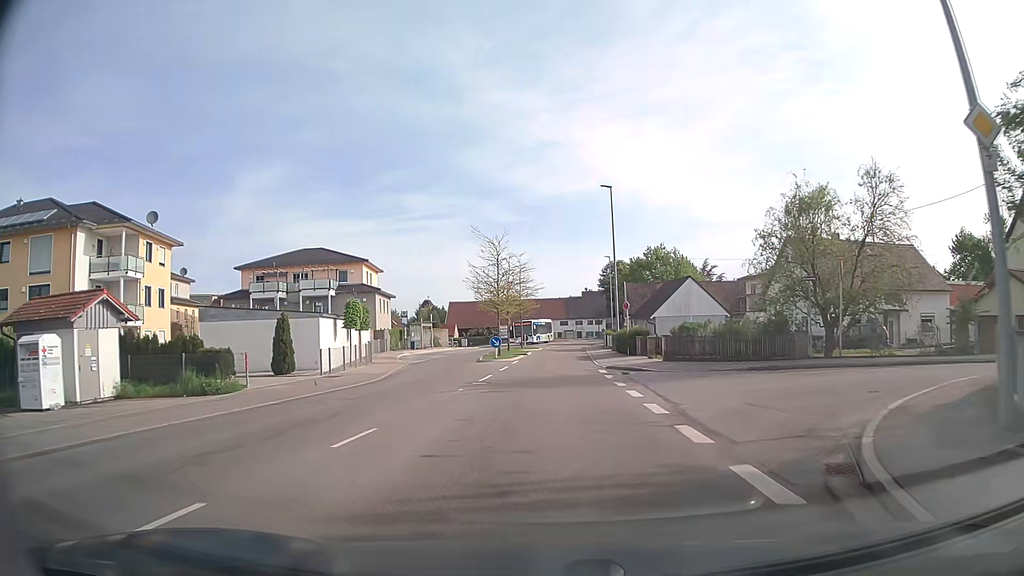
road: secondary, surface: asphalt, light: Day
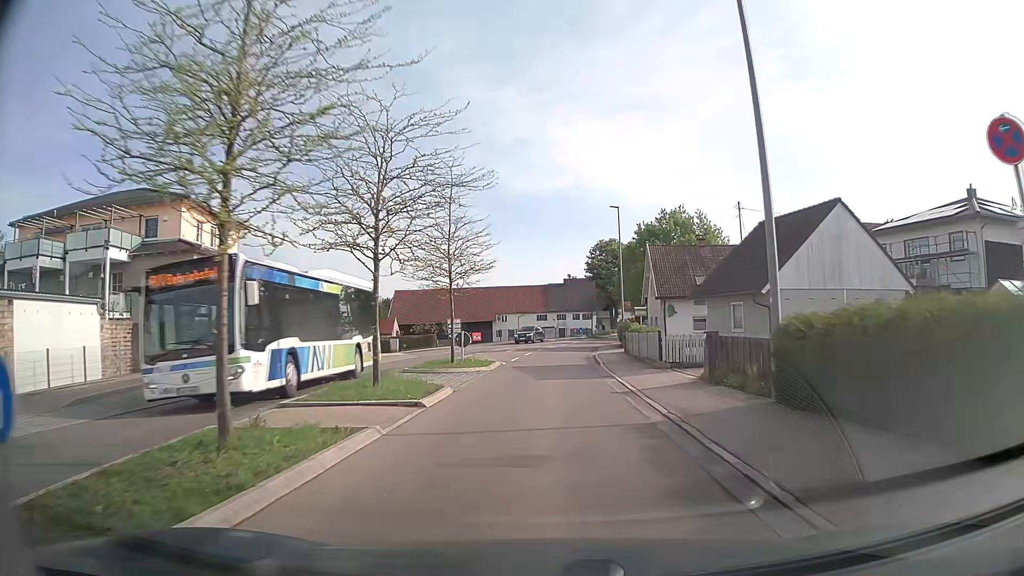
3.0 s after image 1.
(+0.6, +32.7) m; +2°
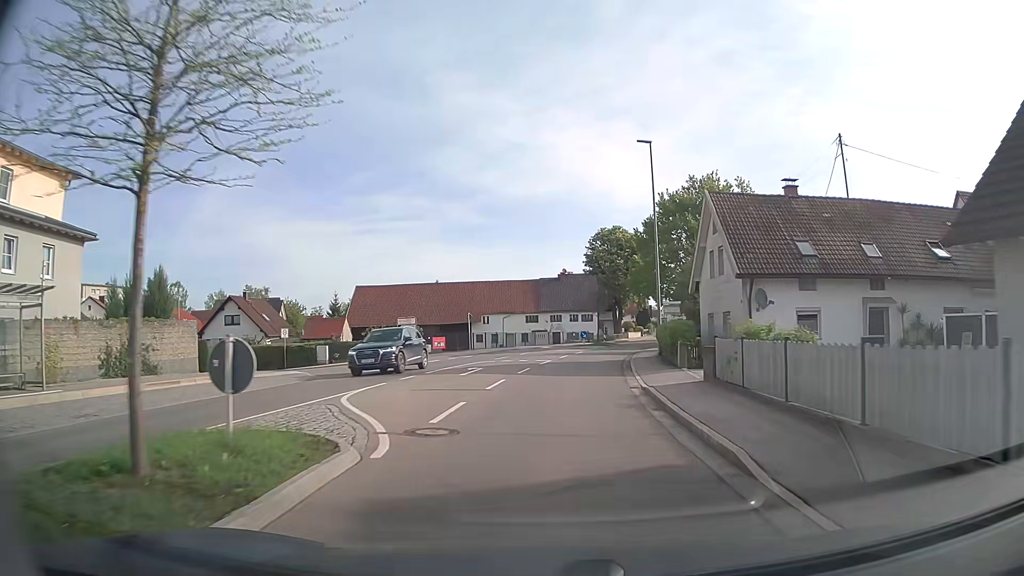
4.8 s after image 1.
(+0.1, +19.7) m; +1°
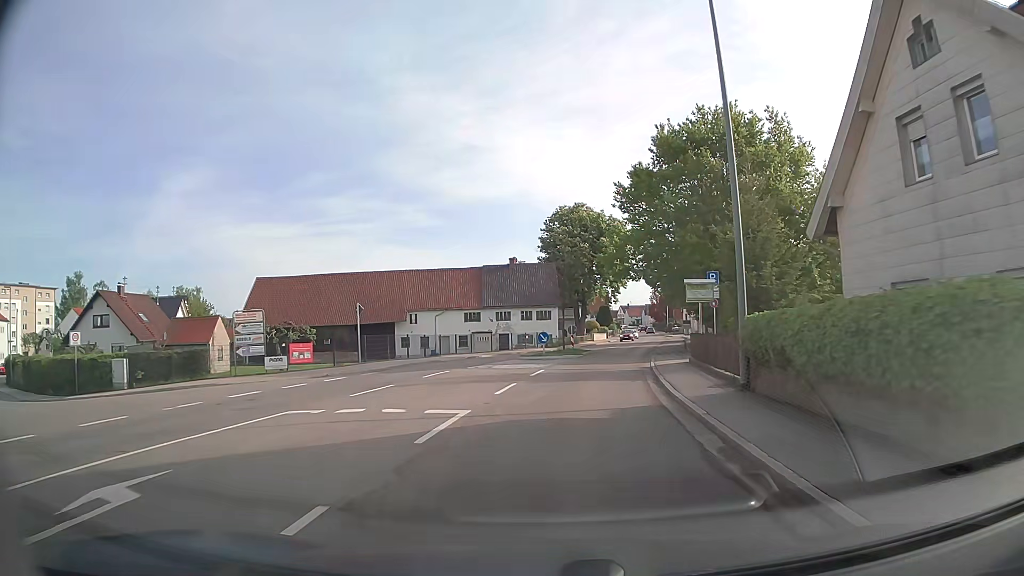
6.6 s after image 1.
(+0.7, +19.9) m; +4°
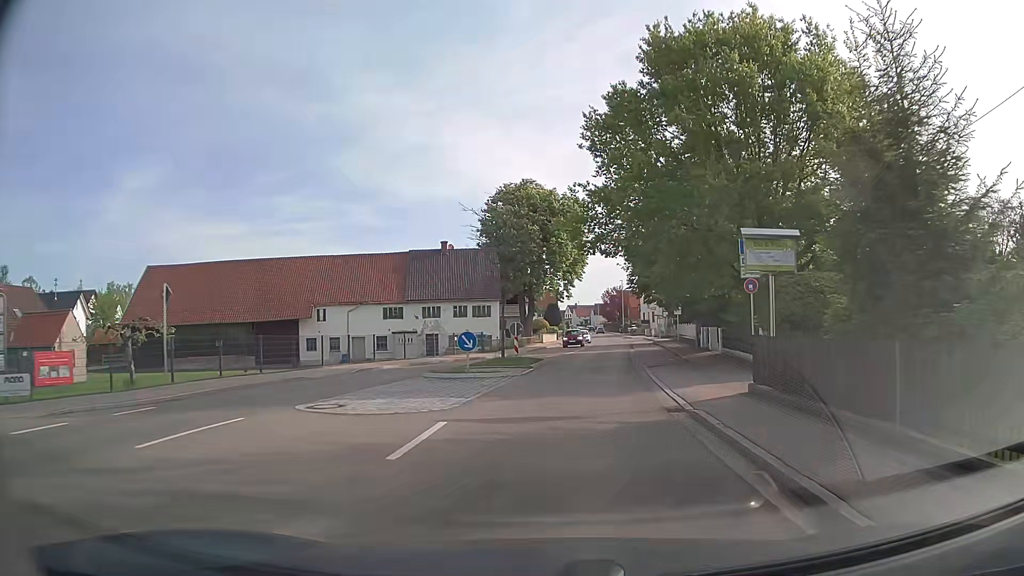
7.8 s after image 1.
(+0.4, +13.5) m; +4°
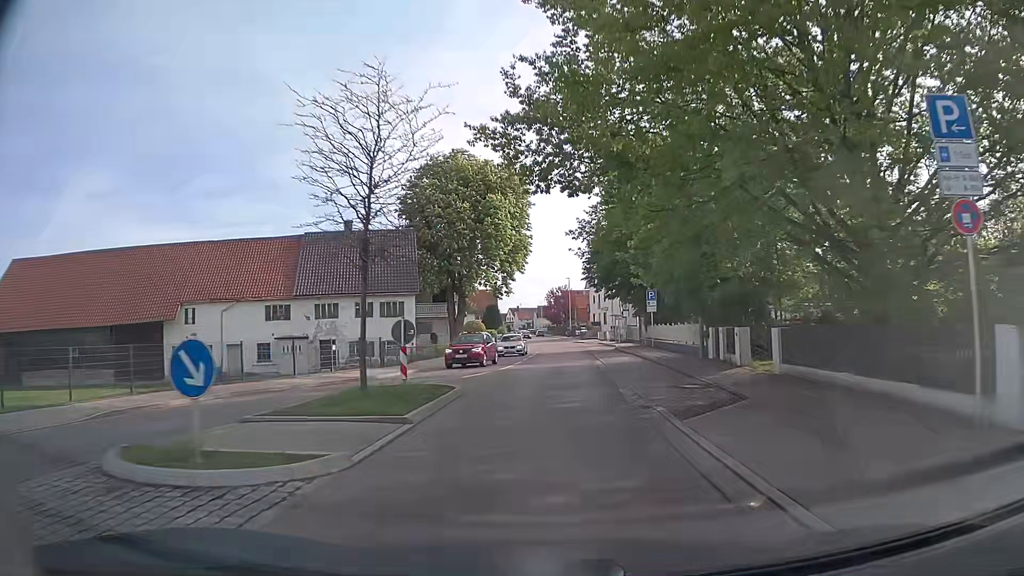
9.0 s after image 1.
(+0.7, +13.5) m; +5°
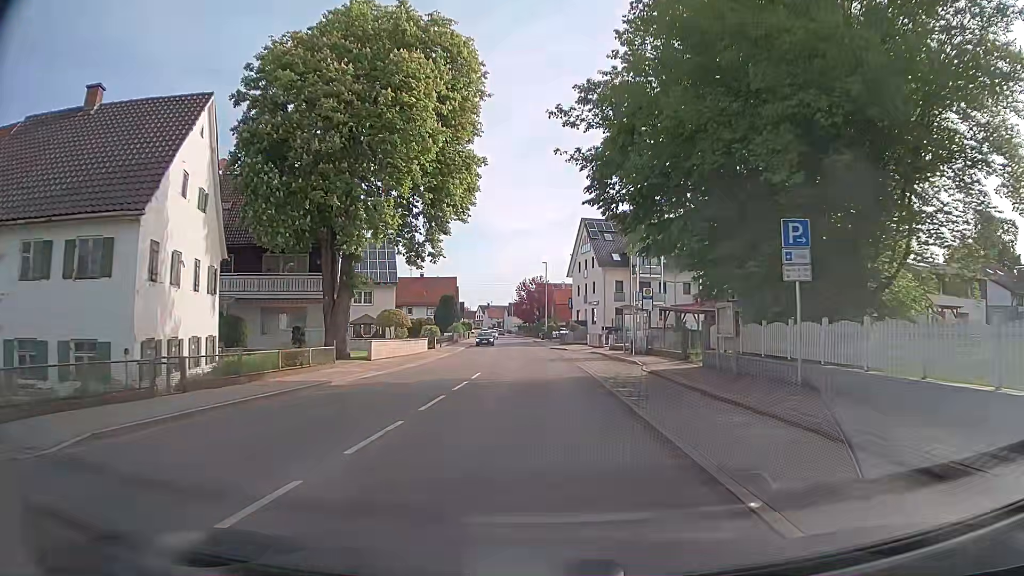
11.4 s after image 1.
(+0.9, +27.7) m; +2°
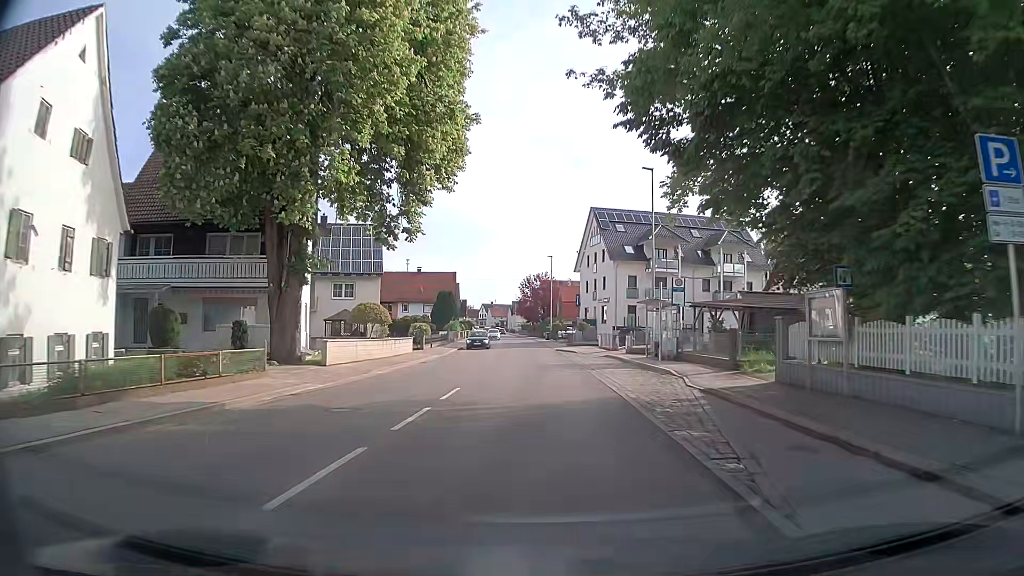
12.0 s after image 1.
(0.0, +7.1) m; -1°
(0, +10) (0, +20) (0, +30) (0, +40) (0, +50) (-1, +60) (-1, +70) (-2, +80) (-2, +90) (-3, +100) m
